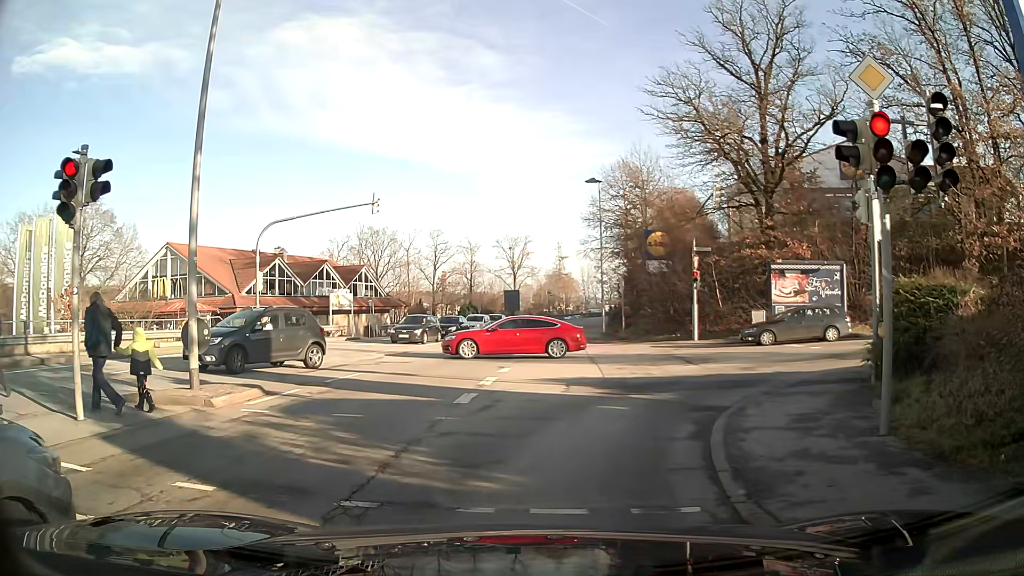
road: tertiary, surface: asphalt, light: Day
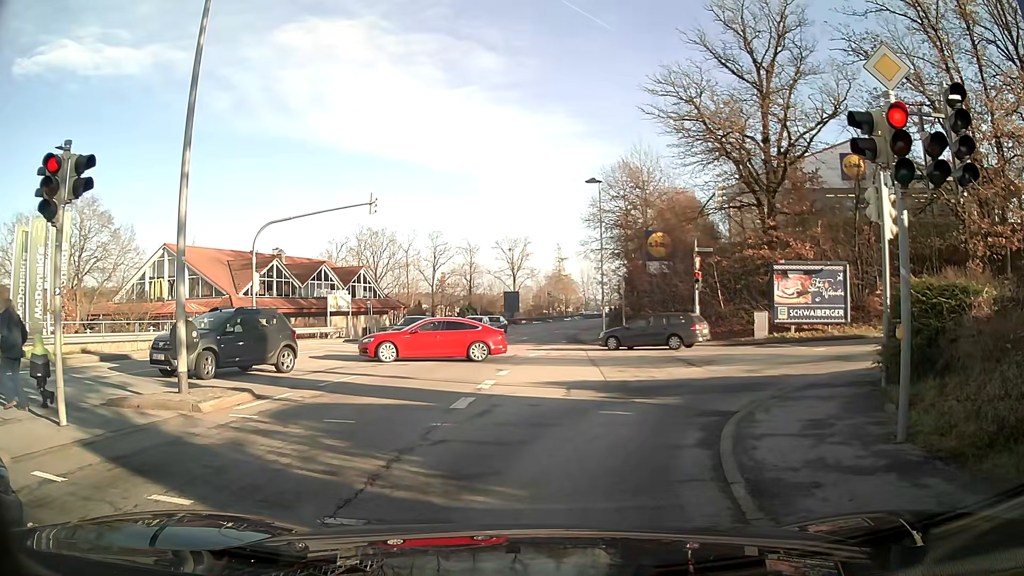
(0.0, +0.4) m; 0°
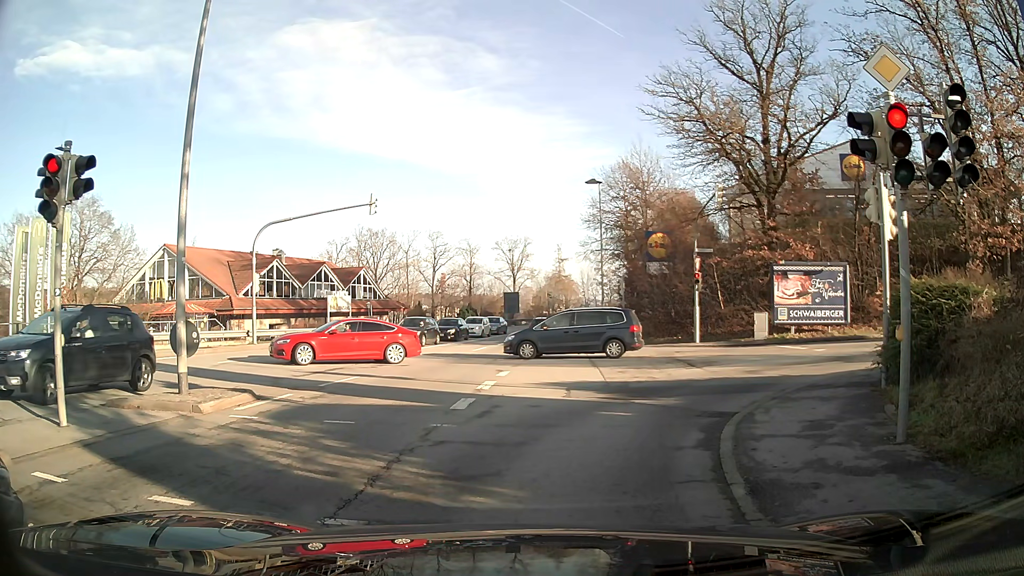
(0.0, +0.1) m; 0°
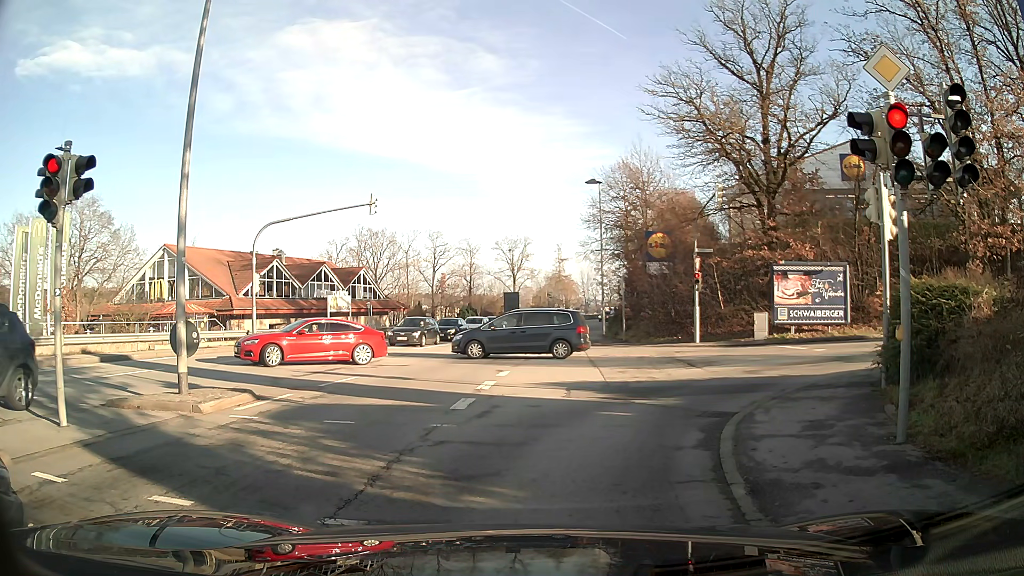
(0.0, 0.0) m; 0°
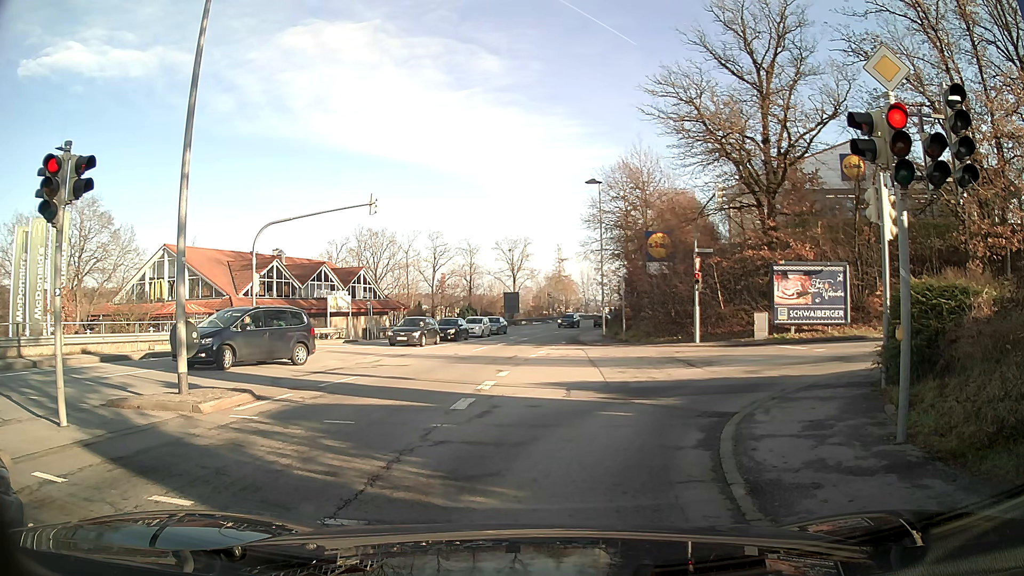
(0.0, 0.0) m; 0°
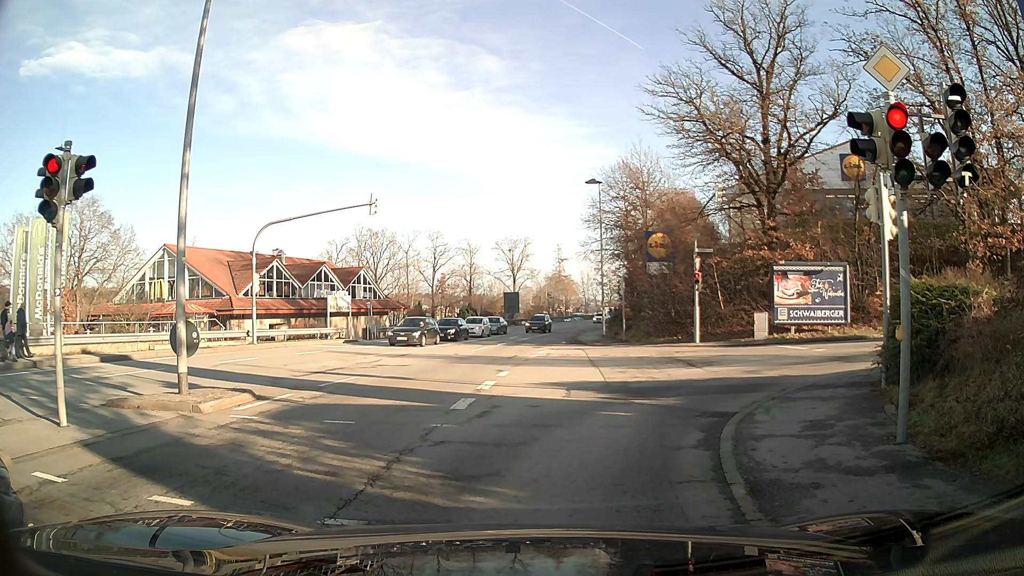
(0.0, 0.0) m; 0°
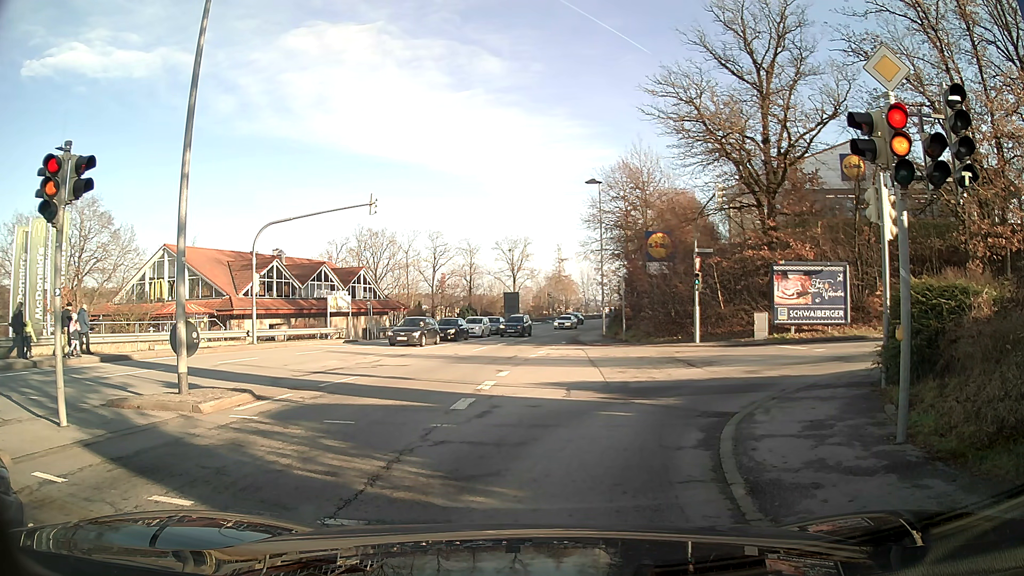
(0.0, 0.0) m; 0°
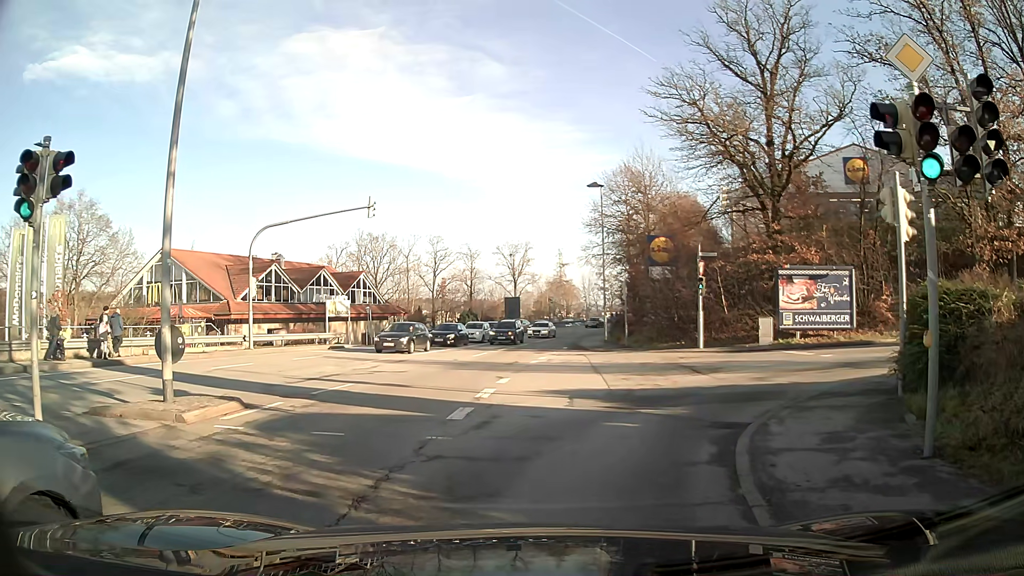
(0.0, +0.6) m; +2°
